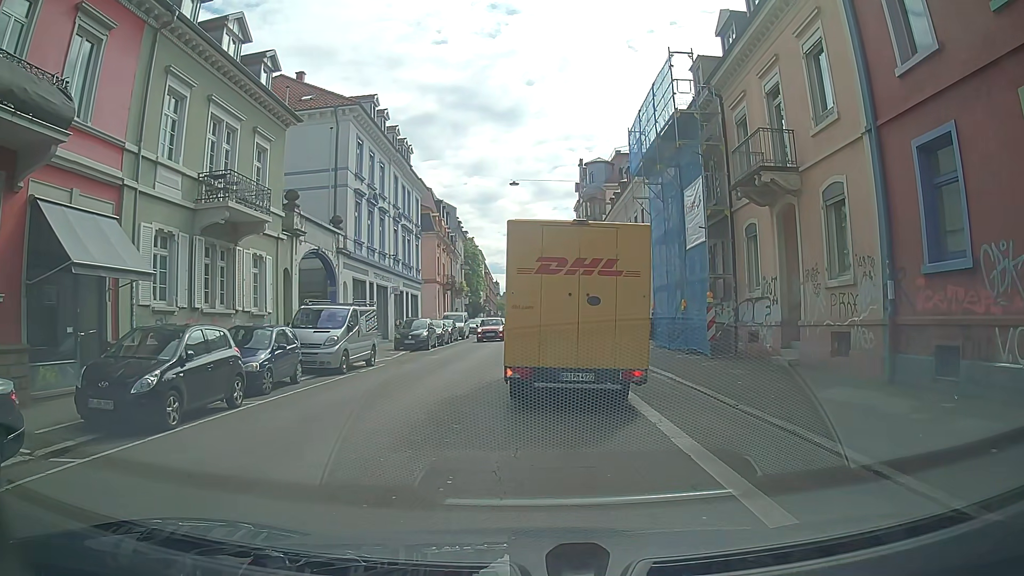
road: tertiary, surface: asphalt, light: Day
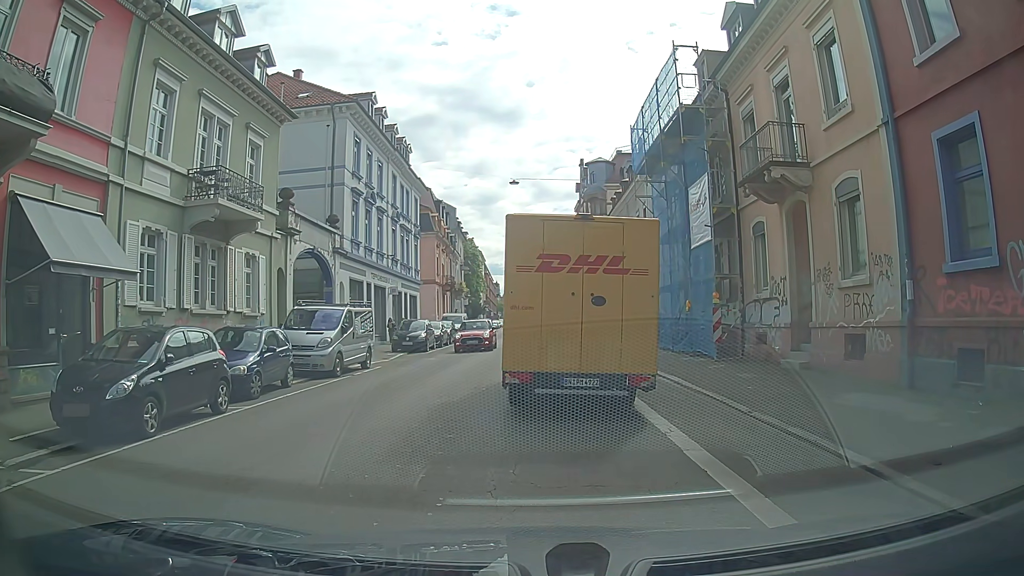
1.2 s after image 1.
(0.0, +0.6) m; 0°
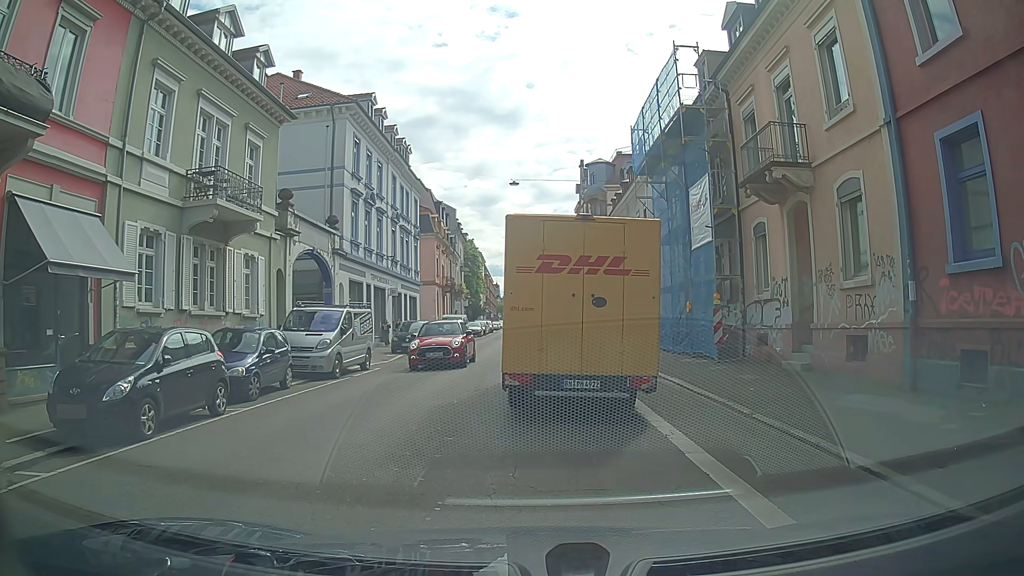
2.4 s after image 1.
(0.0, +0.1) m; 0°
